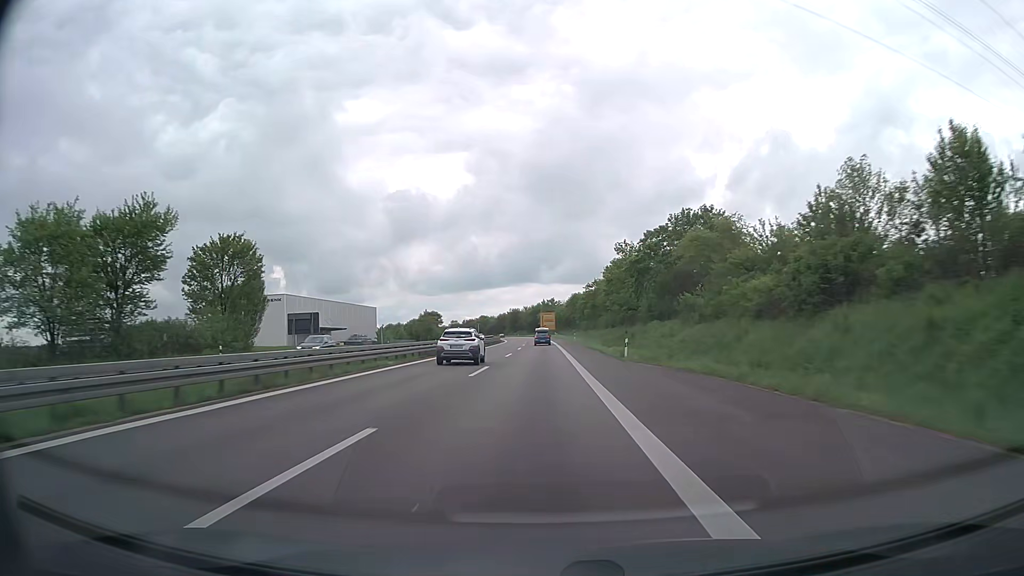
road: trunk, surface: asphalt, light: Day
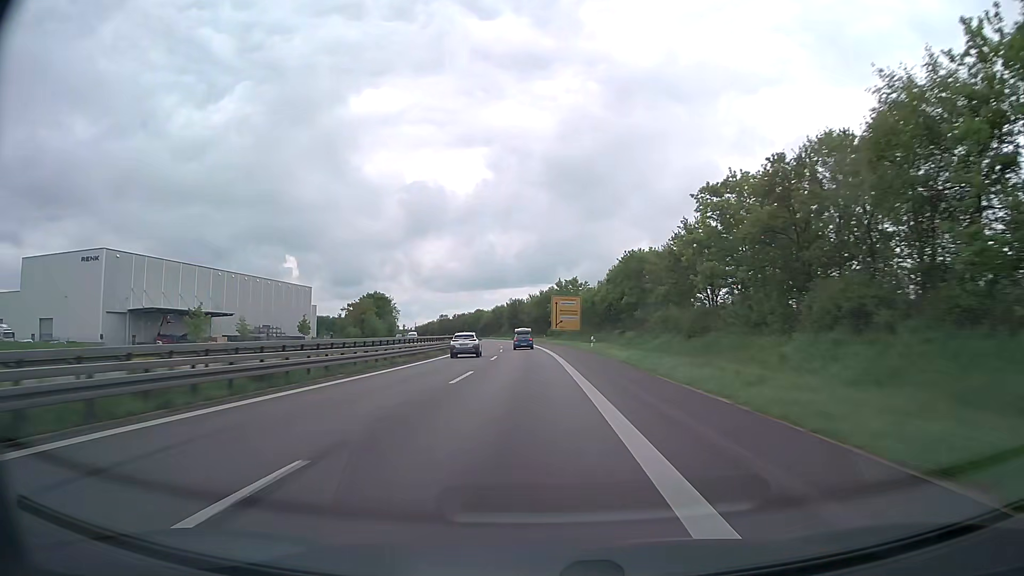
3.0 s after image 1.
(-0.1, +92.9) m; -1°
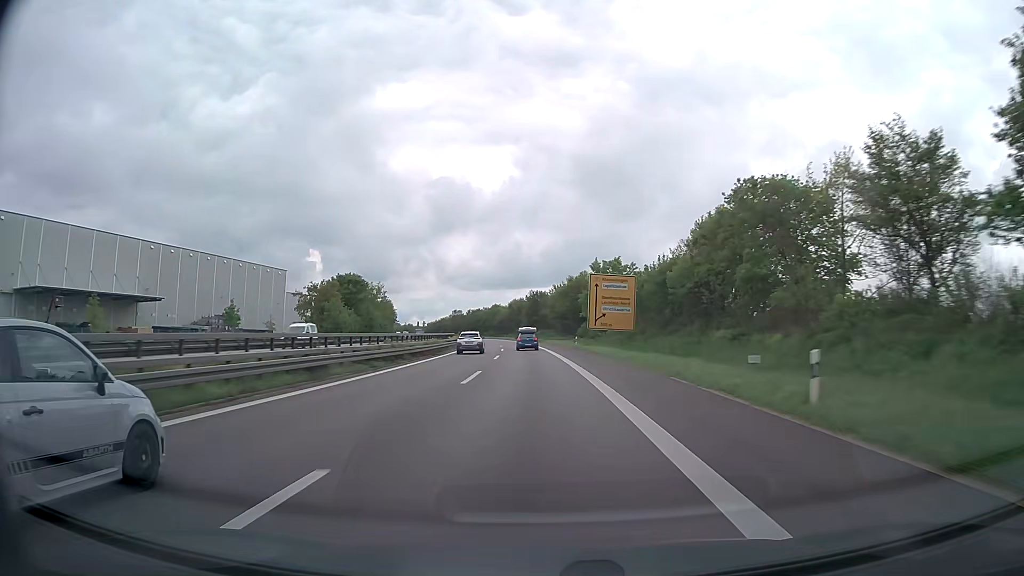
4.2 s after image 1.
(-0.5, +36.7) m; -2°
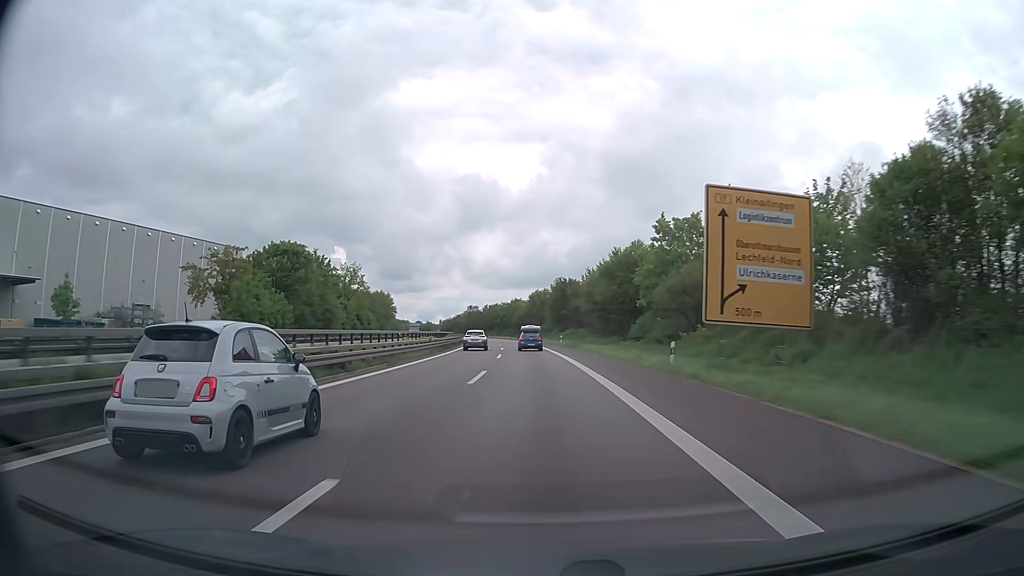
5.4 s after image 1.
(-0.6, +36.7) m; -2°
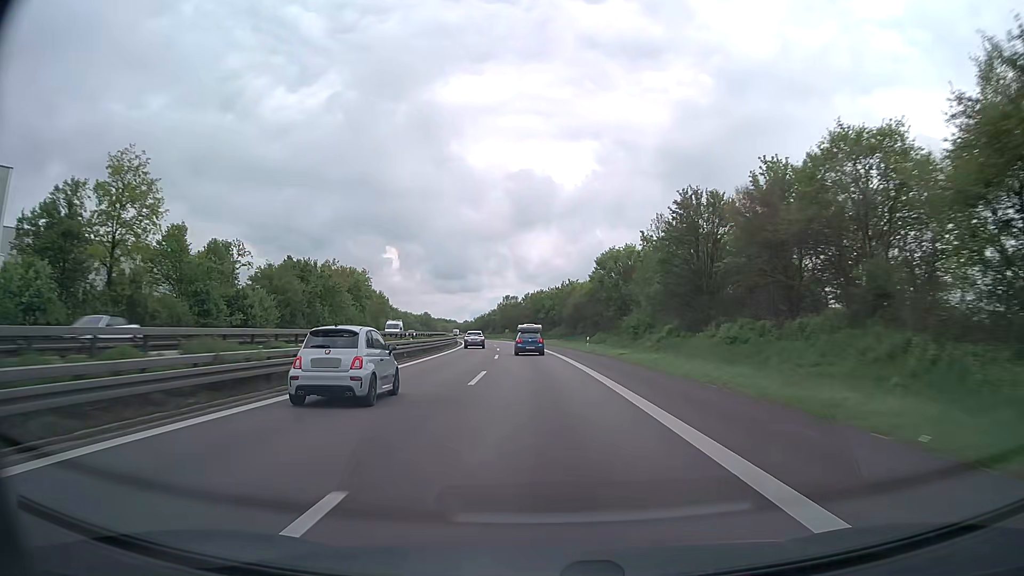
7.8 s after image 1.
(-2.9, +72.7) m; -4°
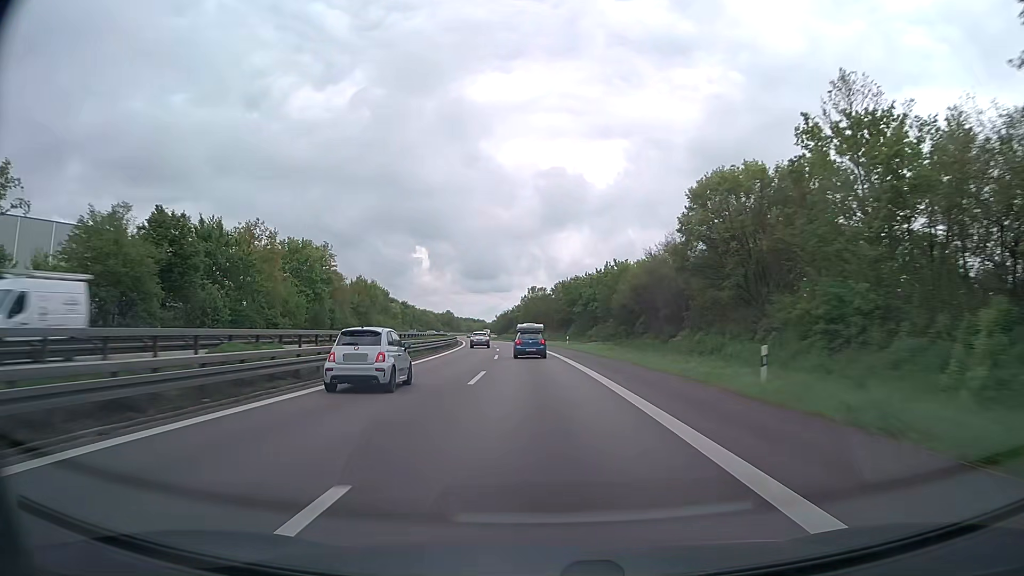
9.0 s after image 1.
(-0.9, +36.0) m; -3°
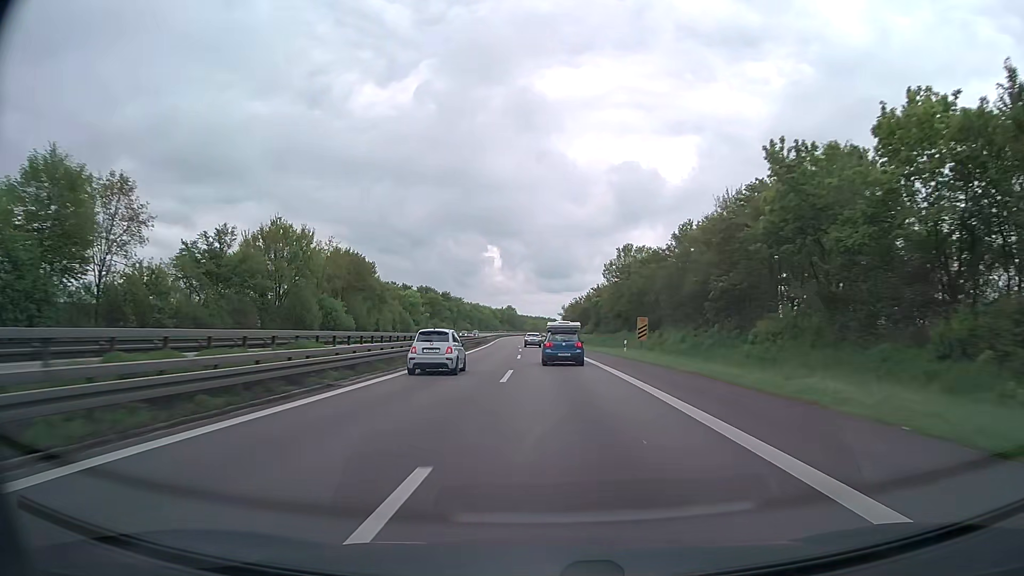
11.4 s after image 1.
(-3.6, +71.3) m; -6°
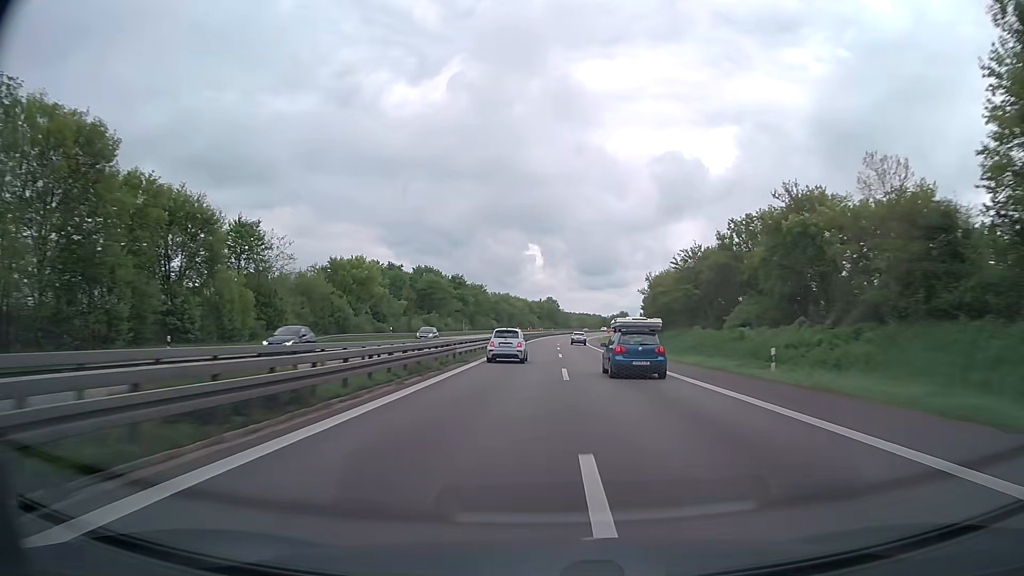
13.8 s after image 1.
(-2.9, +71.5) m; -4°
(0, +10) (0, +20) (0, +30) (0, +40) (0, +50) (0, +60) (0, +70) (0, +80) (+1, +90) (+1, +100) m
